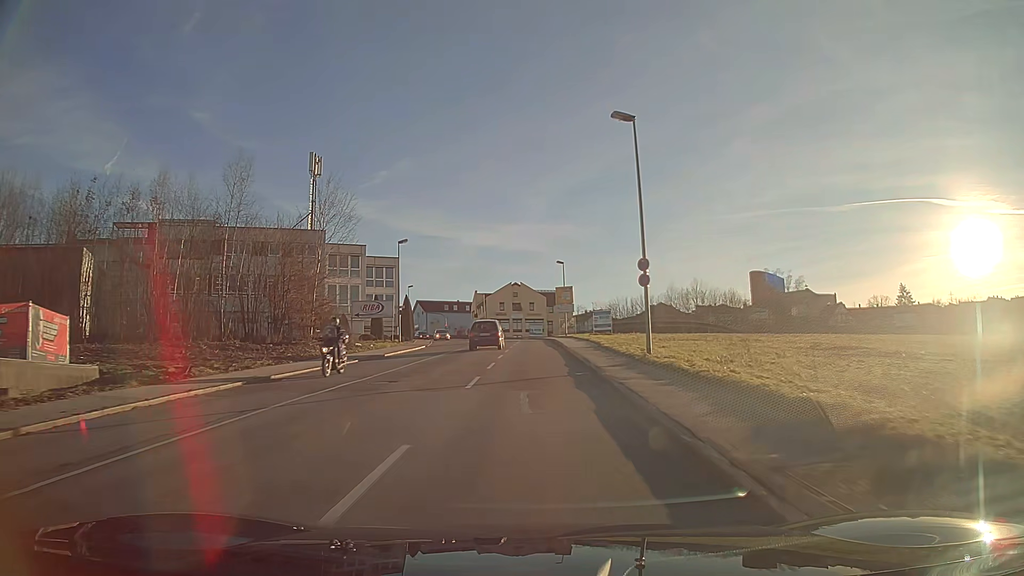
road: tertiary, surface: asphalt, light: Day
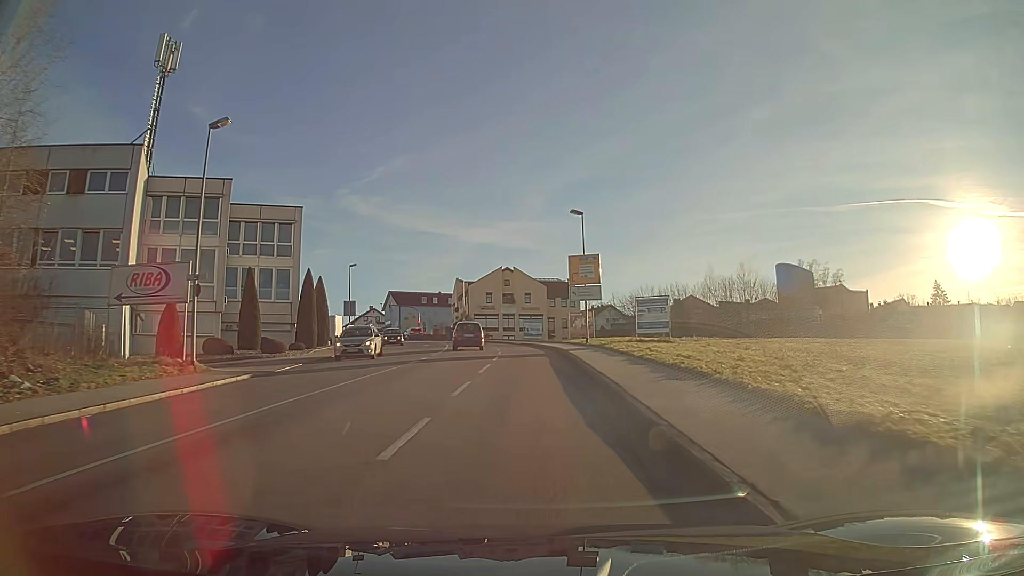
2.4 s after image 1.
(0.0, +31.8) m; 0°
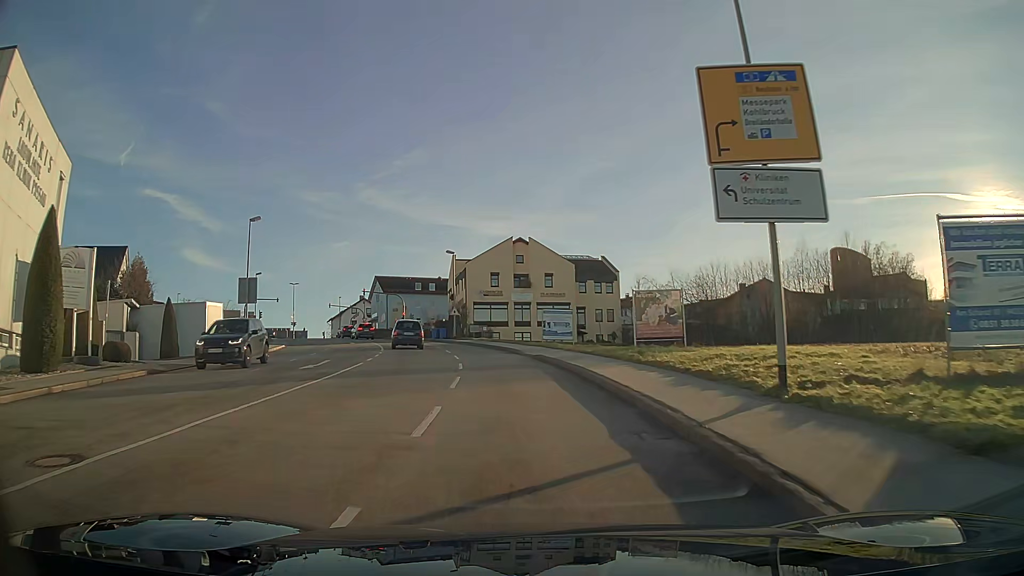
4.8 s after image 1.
(-0.4, +30.0) m; -2°
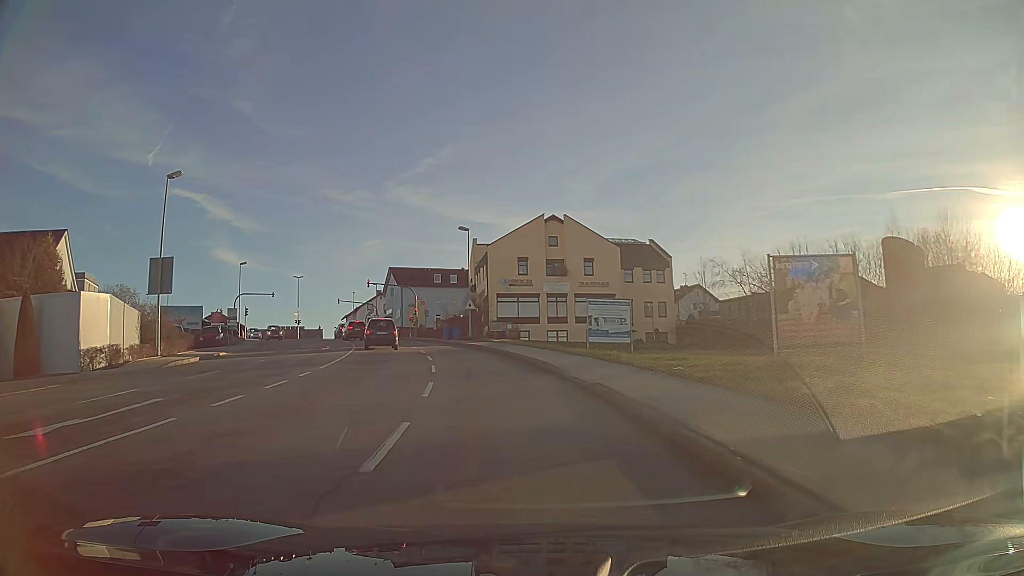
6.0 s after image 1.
(-0.3, +14.0) m; -3°
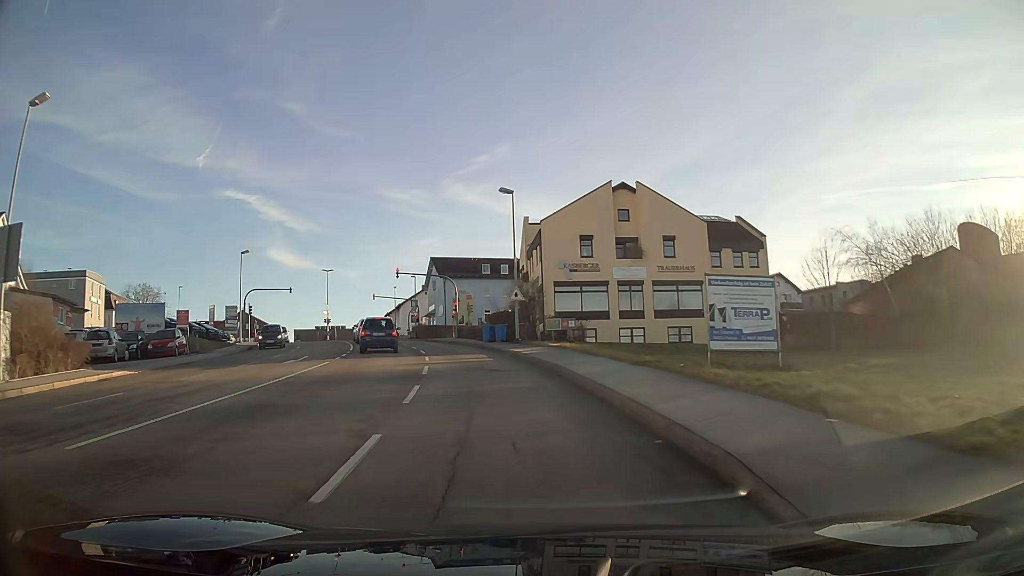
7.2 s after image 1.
(-0.6, +13.3) m; -5°
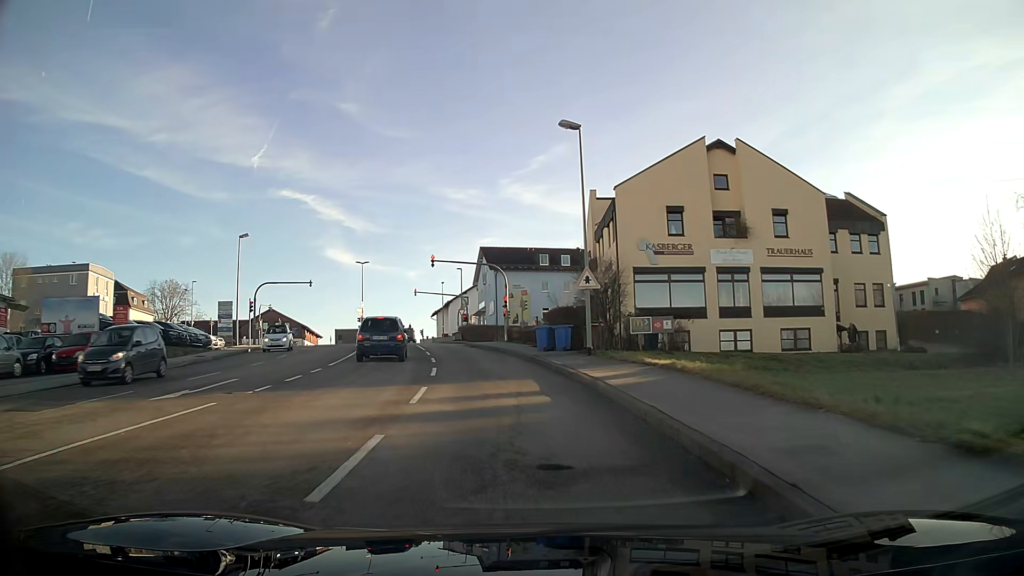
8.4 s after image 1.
(-0.5, +12.1) m; -5°
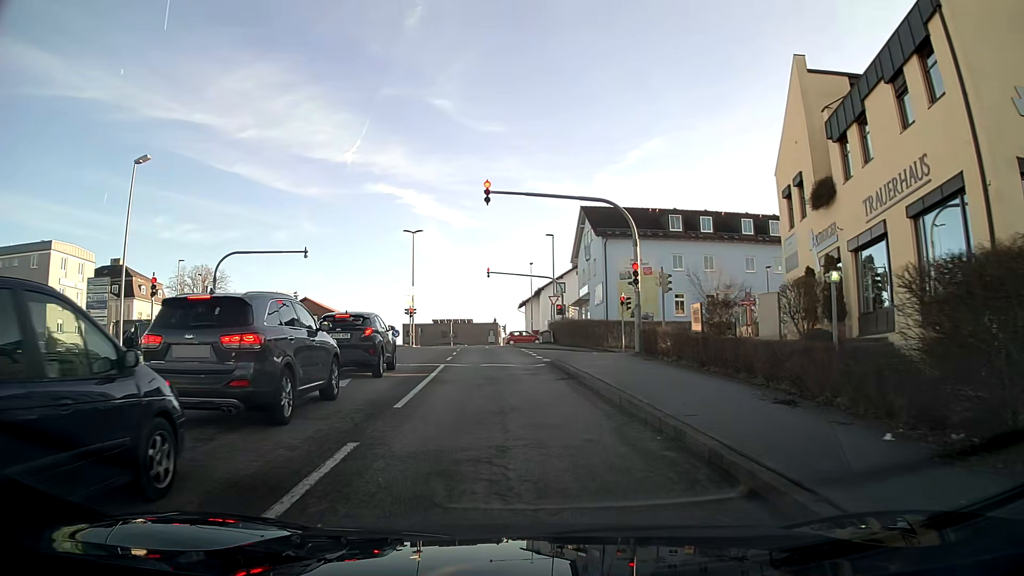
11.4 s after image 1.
(-1.8, +24.8) m; -8°
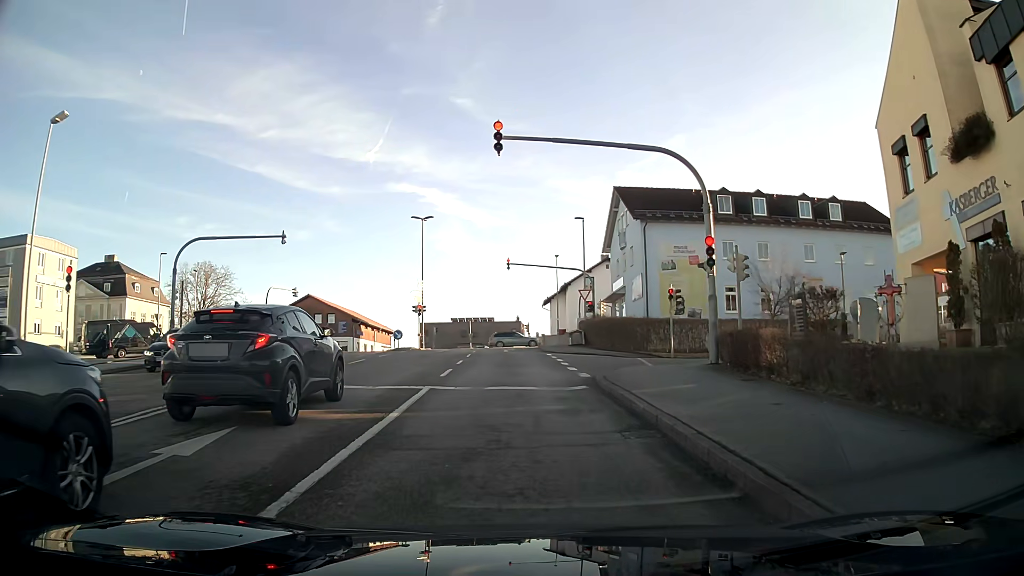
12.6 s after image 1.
(-0.1, +7.3) m; -2°
(0, +10) (0, +20) (-1, +30) (-1, +40) (-1, +50) (+6, +57) (+16, +58) (+26, +59) (+36, +60) (+46, +62) m
